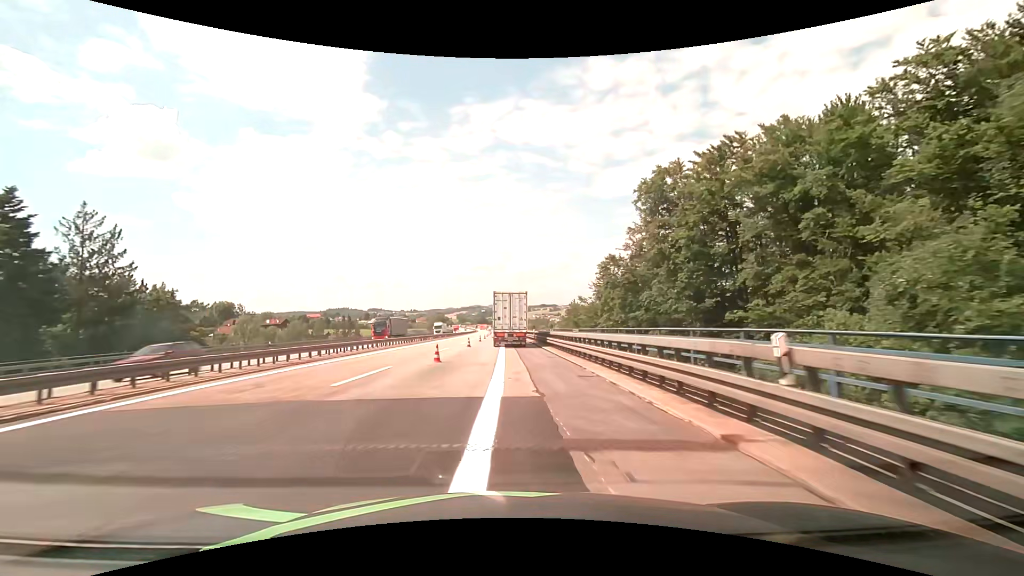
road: motorway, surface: asphalt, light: Day
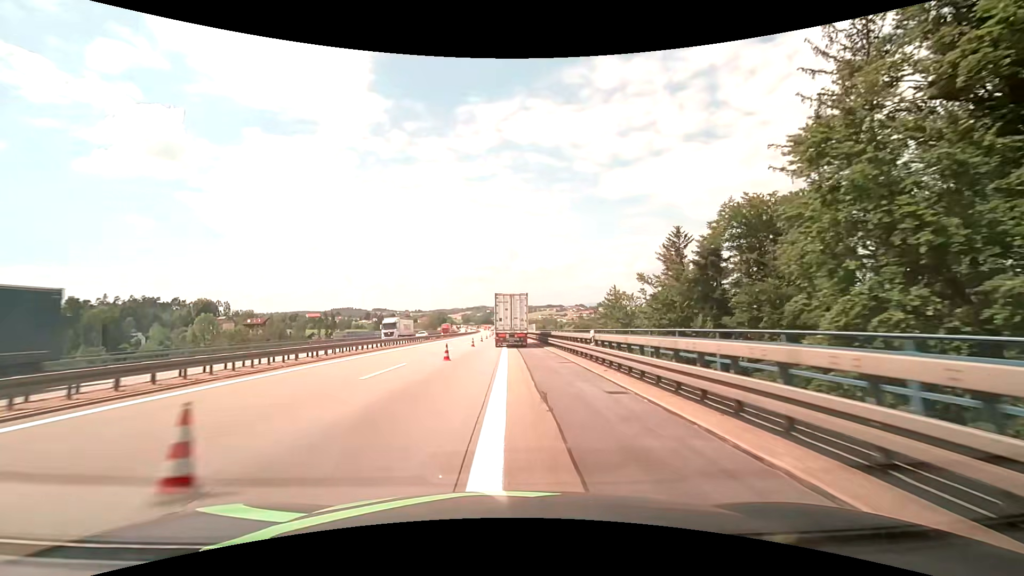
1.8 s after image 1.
(-0.1, +34.3) m; -1°
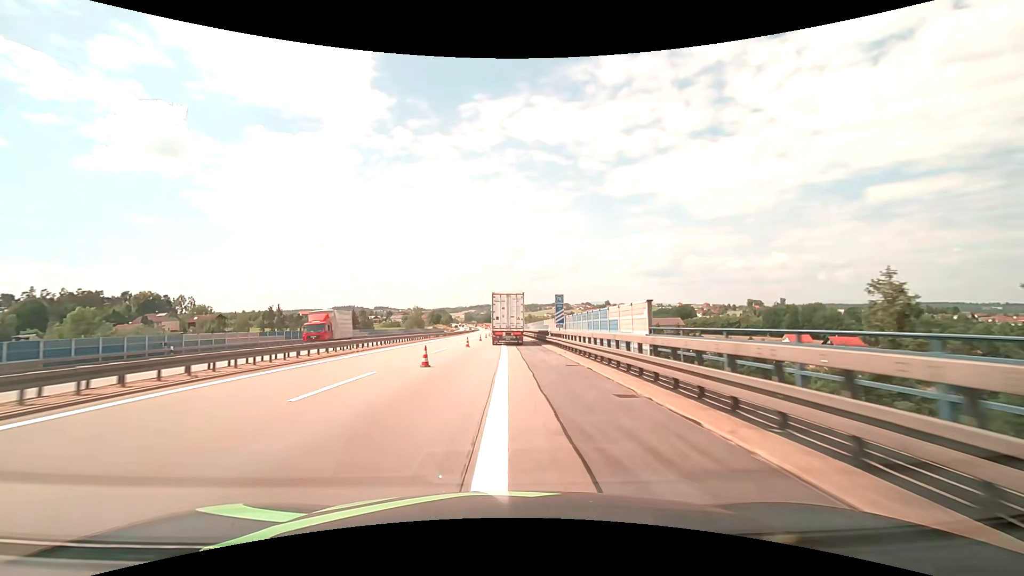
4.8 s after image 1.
(-0.1, +58.8) m; 0°
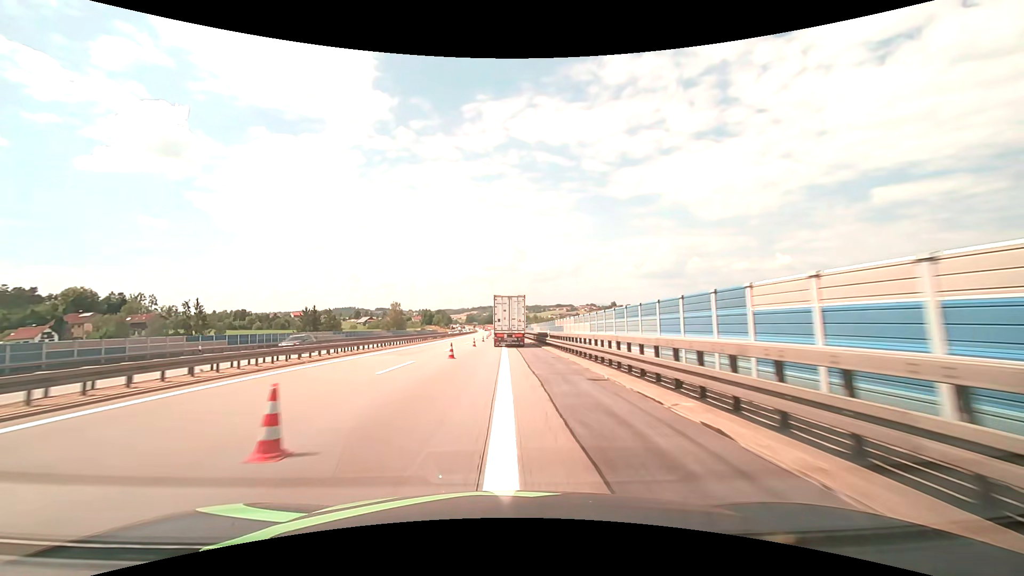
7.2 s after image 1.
(-0.2, +48.2) m; 0°
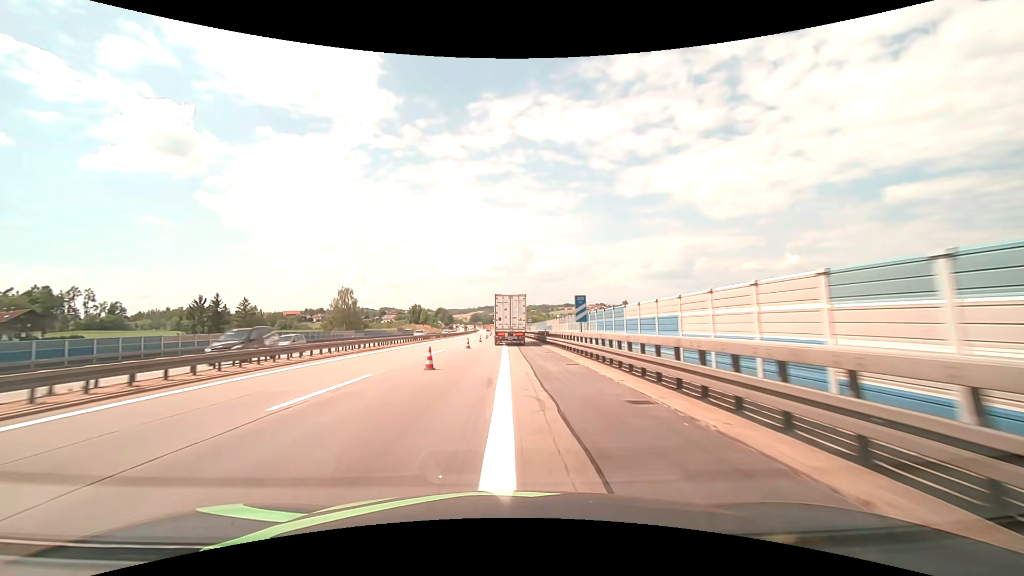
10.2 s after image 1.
(-0.5, +61.7) m; -1°
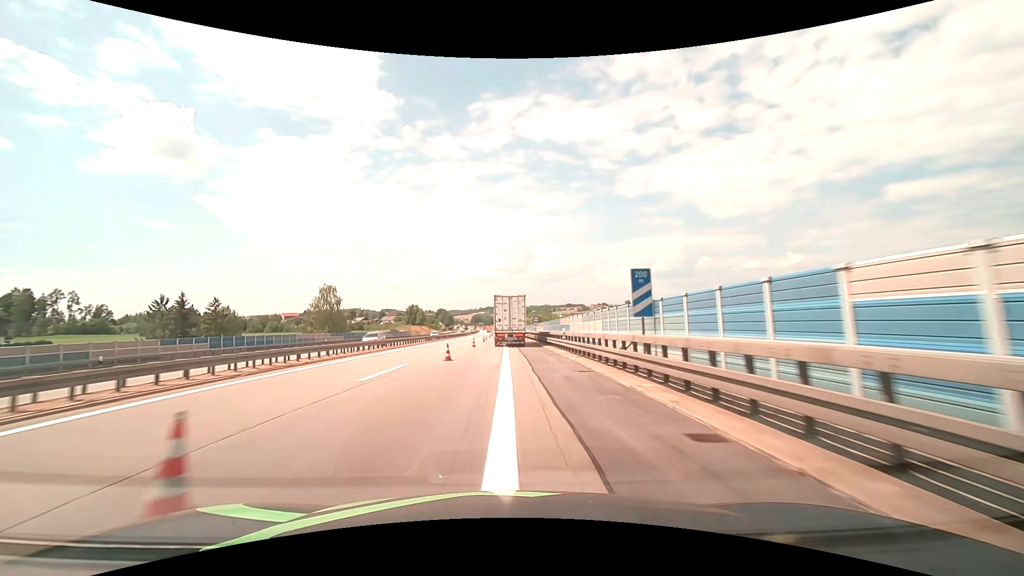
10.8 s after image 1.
(0.0, +12.5) m; 0°
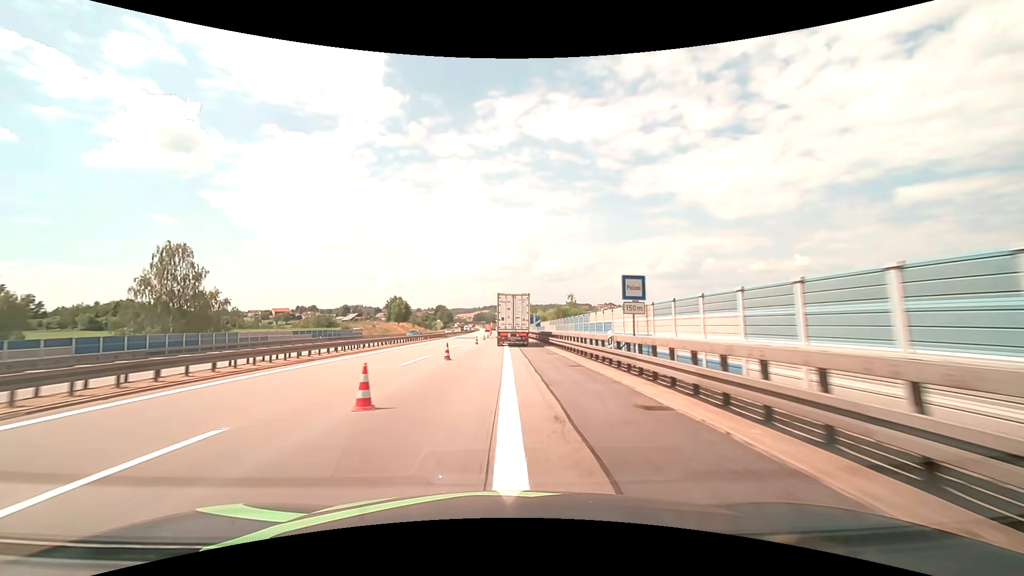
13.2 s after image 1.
(-0.4, +49.6) m; 0°
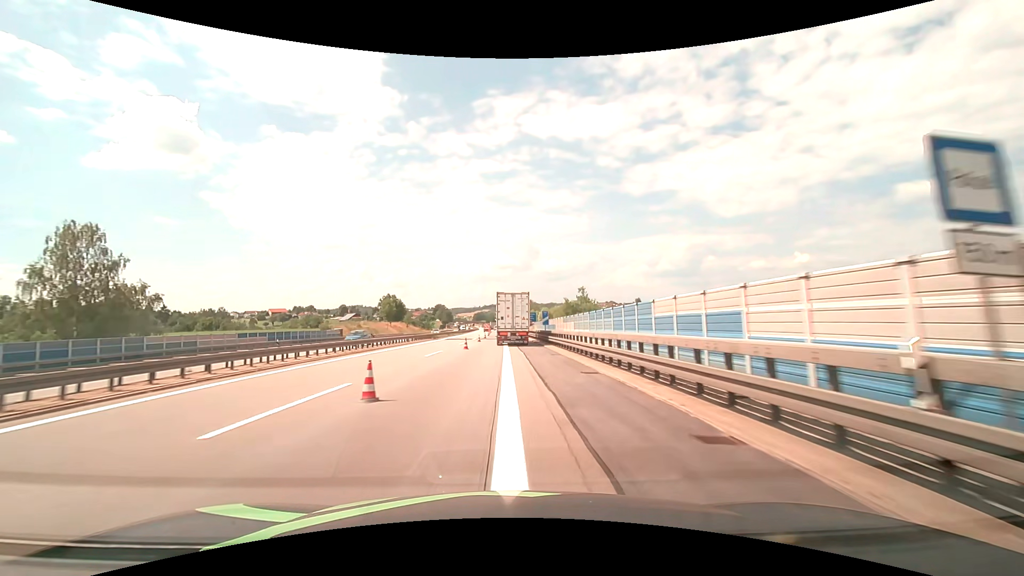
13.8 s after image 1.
(0.0, +12.2) m; 0°
(0, +10) (0, +20) (0, +30) (0, +40) (0, +50) (0, +60) (0, +70) (0, +80) (0, +90) (0, +100) m
